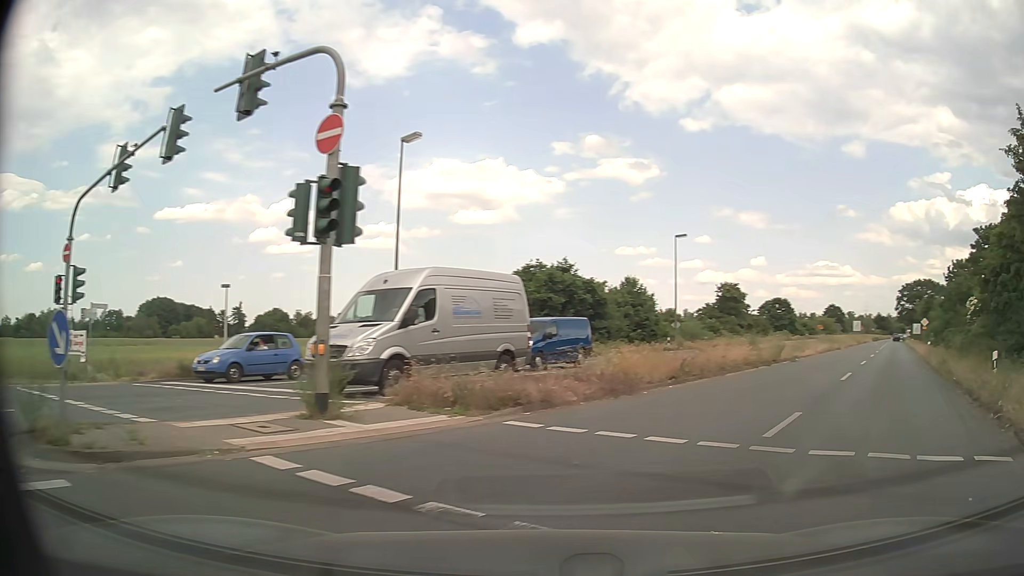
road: primary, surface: asphalt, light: Day
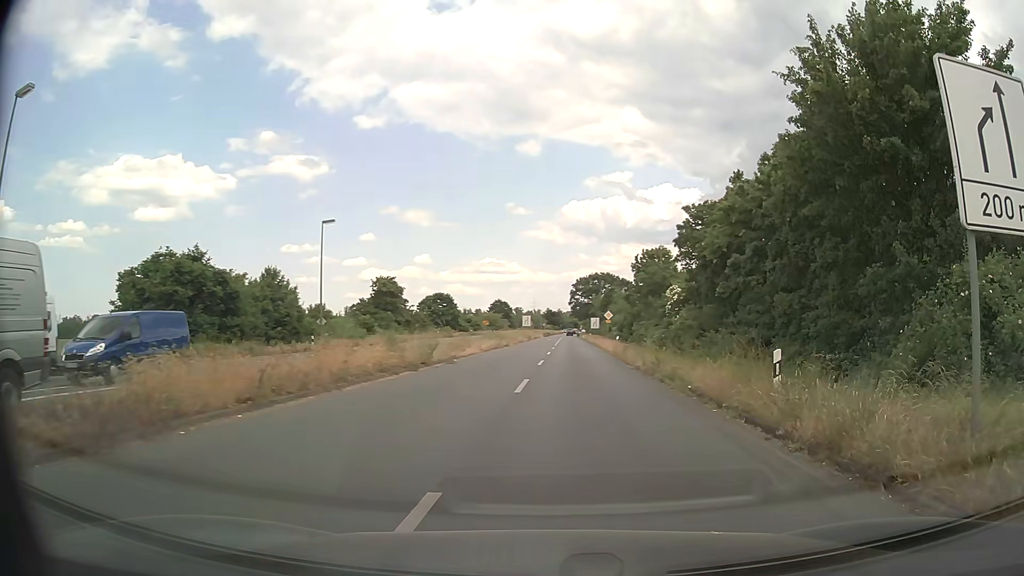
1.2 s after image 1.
(+2.0, +6.3) m; +30°
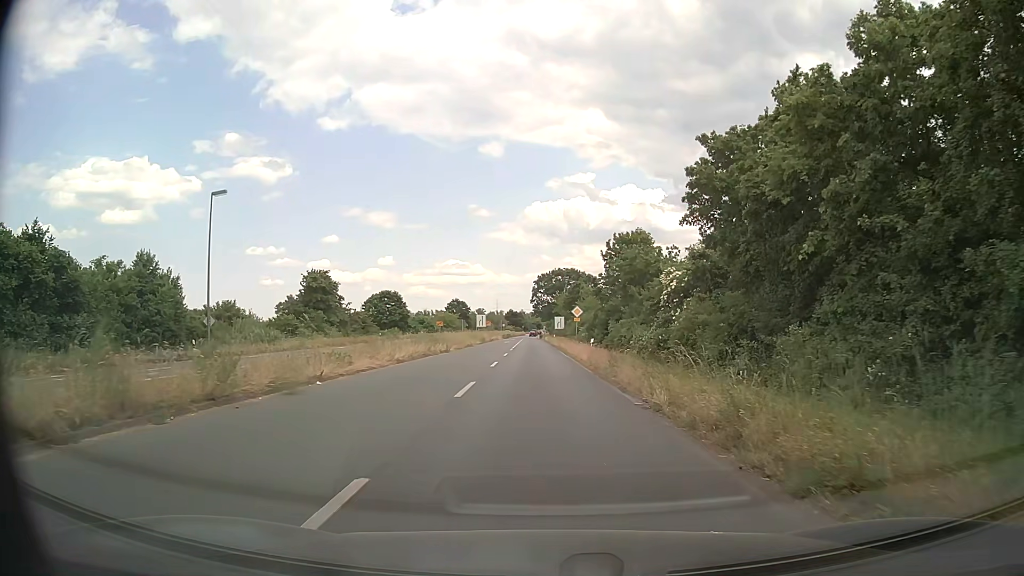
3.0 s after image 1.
(+0.7, +13.2) m; +3°
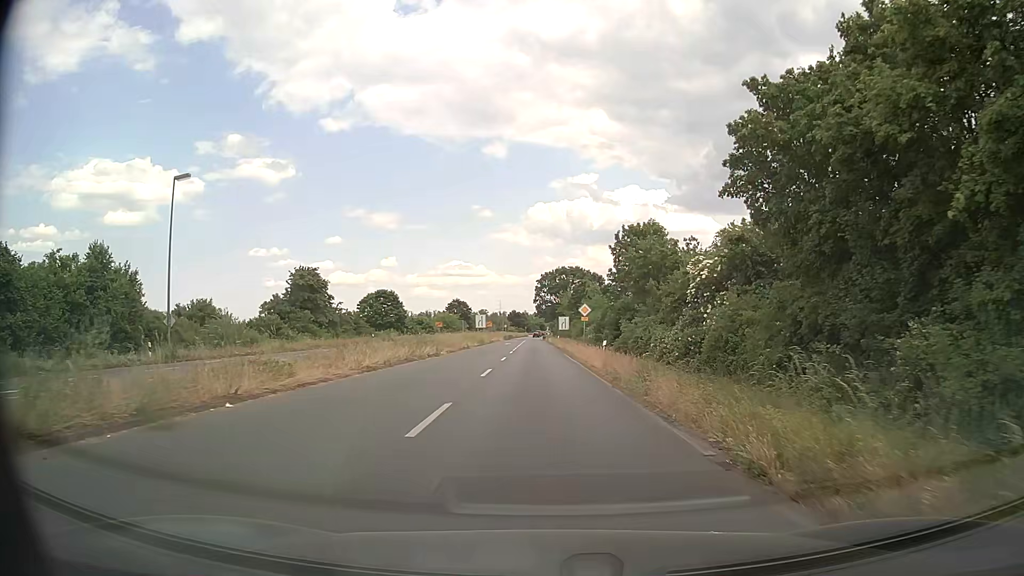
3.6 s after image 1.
(0.0, +5.4) m; 0°
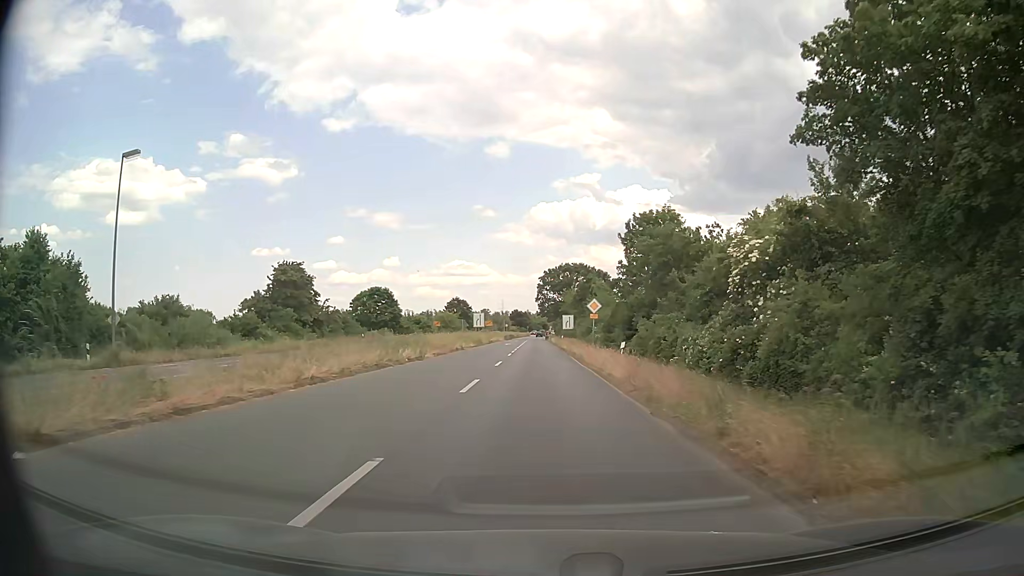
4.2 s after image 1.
(0.0, +5.9) m; 0°
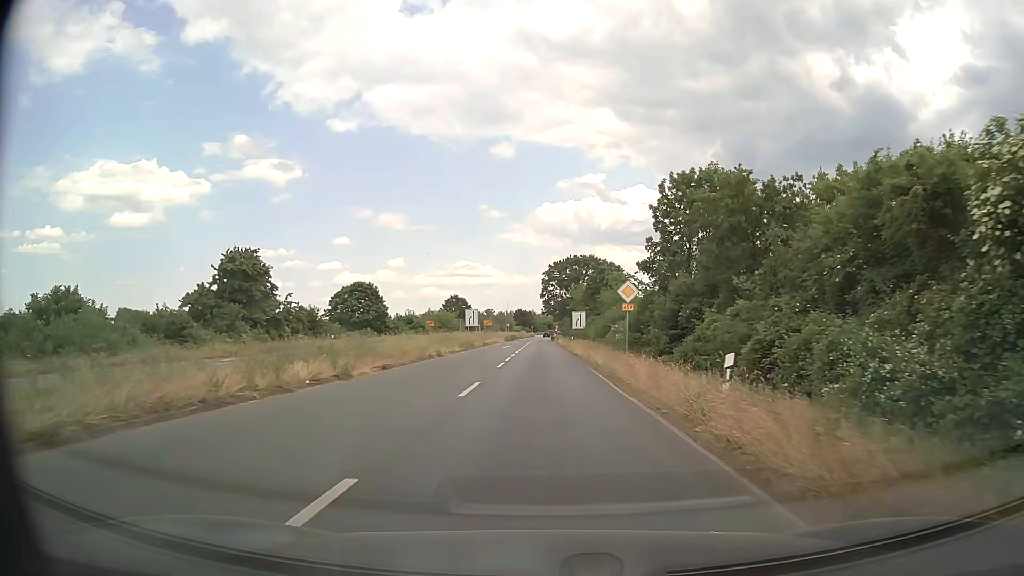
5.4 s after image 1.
(-0.1, +13.2) m; -1°
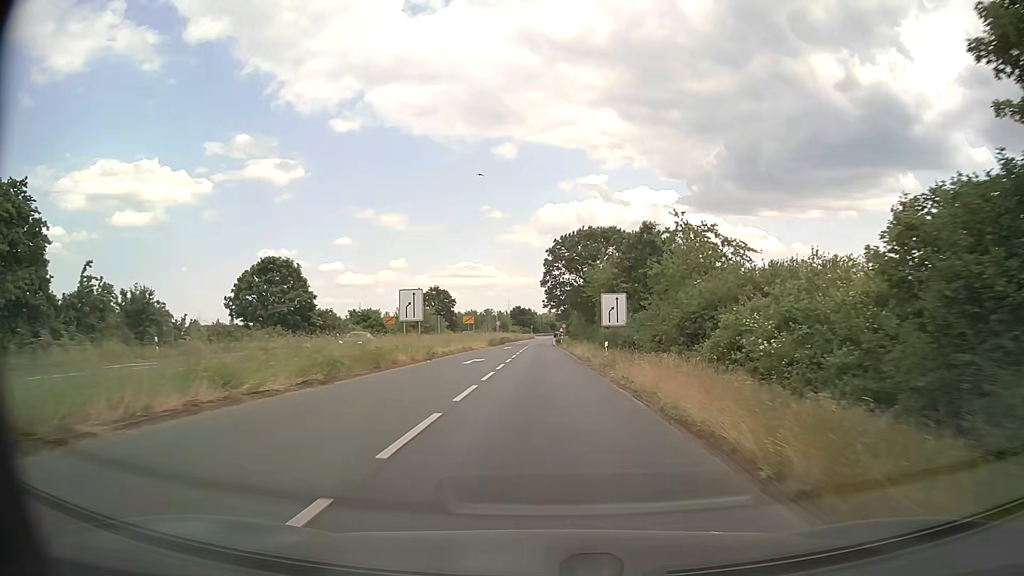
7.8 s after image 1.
(-0.1, +31.6) m; 0°
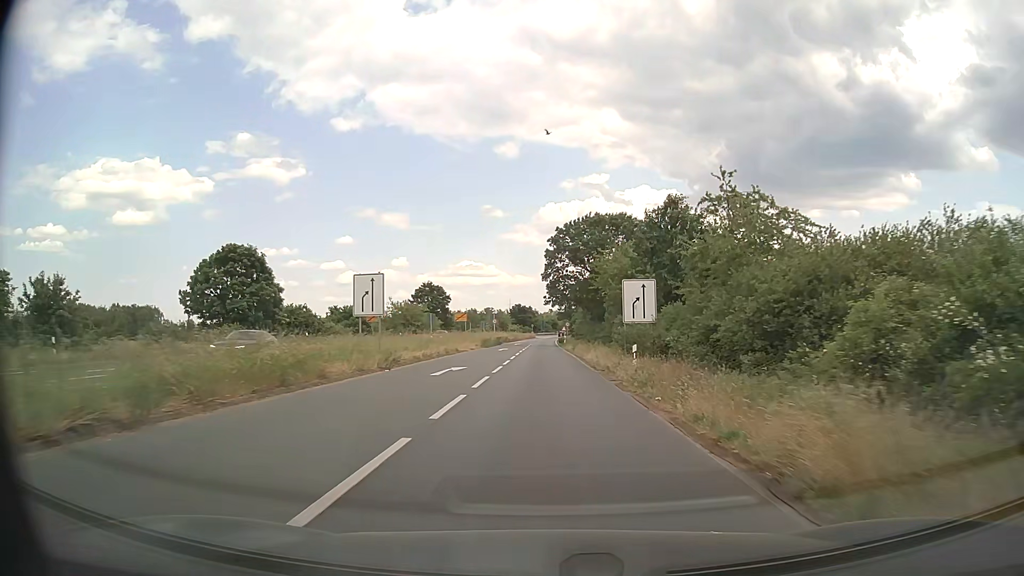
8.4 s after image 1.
(0.0, +8.9) m; 0°
(0, +10) (0, +20) (0, +30) (0, +40) (0, +50) (0, +60) (0, +70) (0, +80) (0, +90) (0, +100) m
